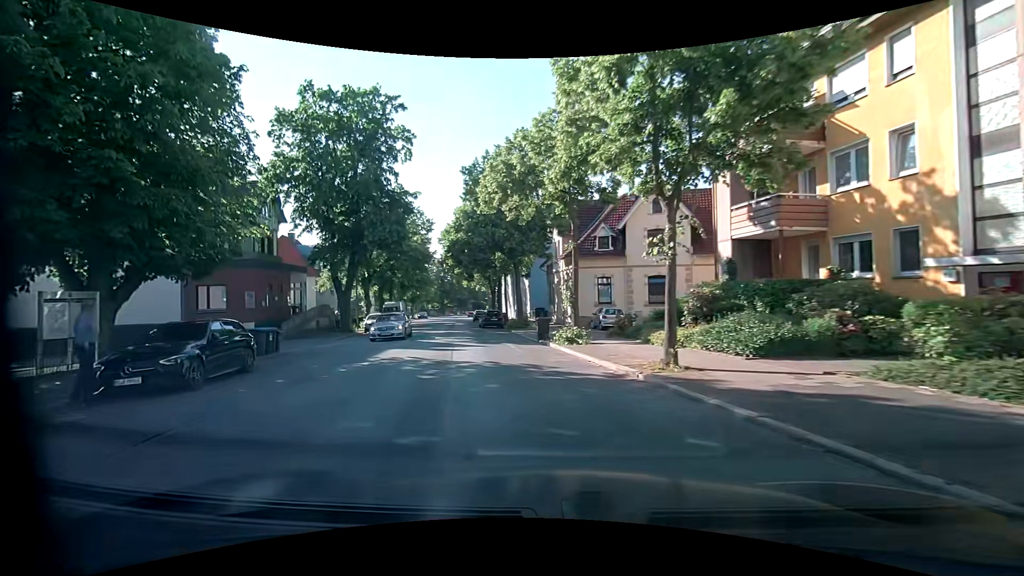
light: Day
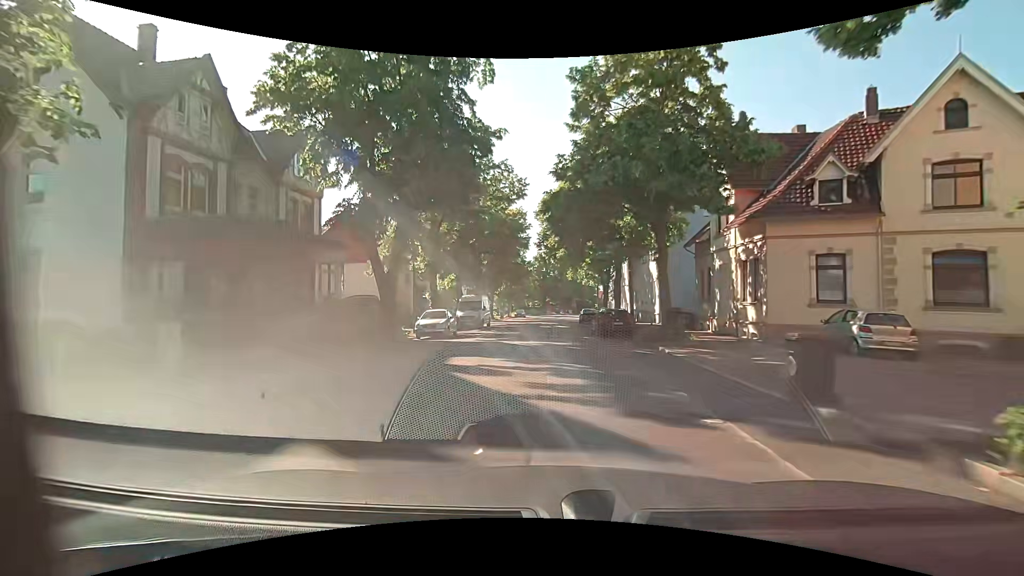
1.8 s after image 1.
(-2.3, +14.7) m; -12°
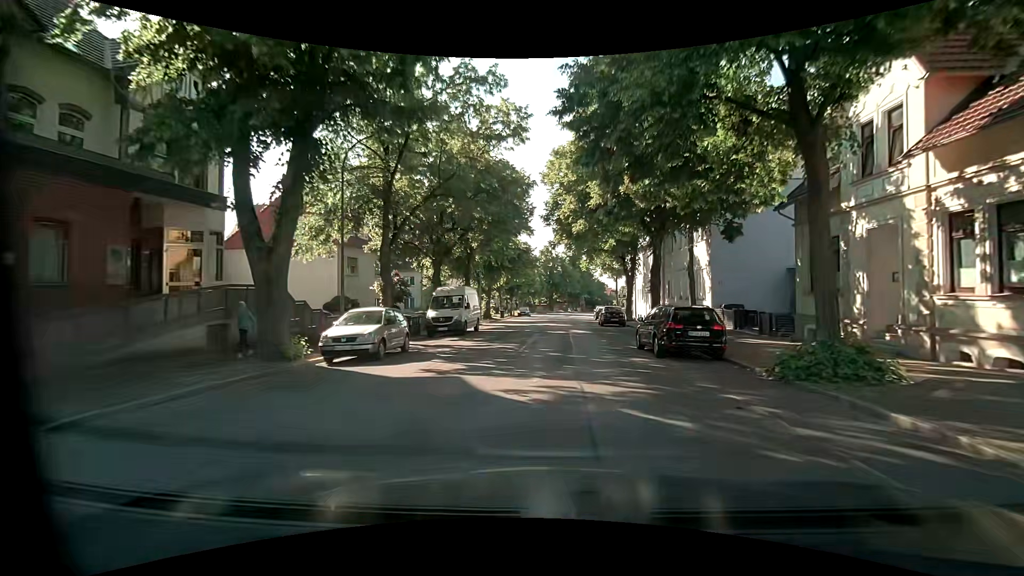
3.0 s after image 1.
(-0.4, +11.6) m; -1°
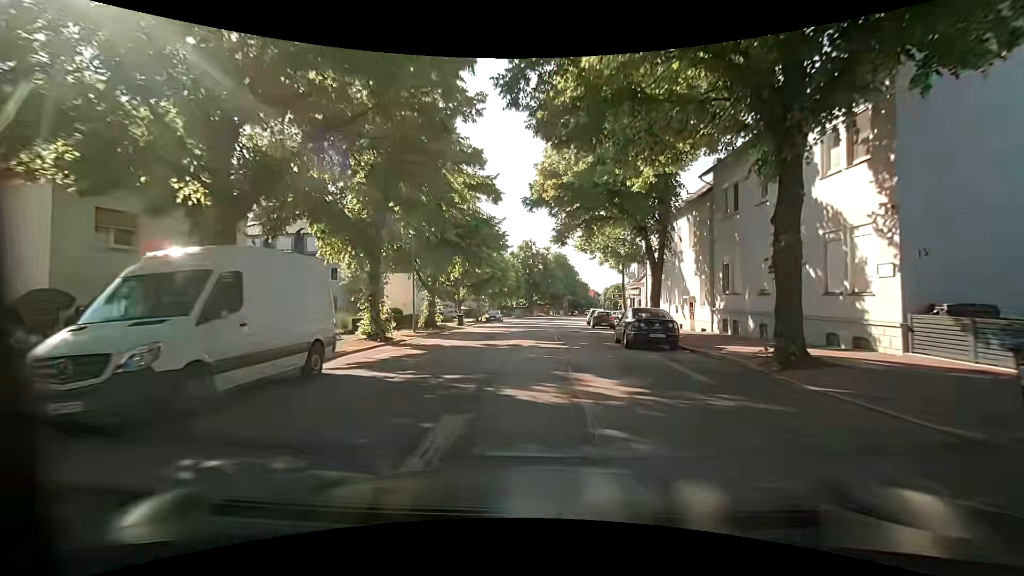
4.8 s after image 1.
(+0.5, +18.7) m; +1°
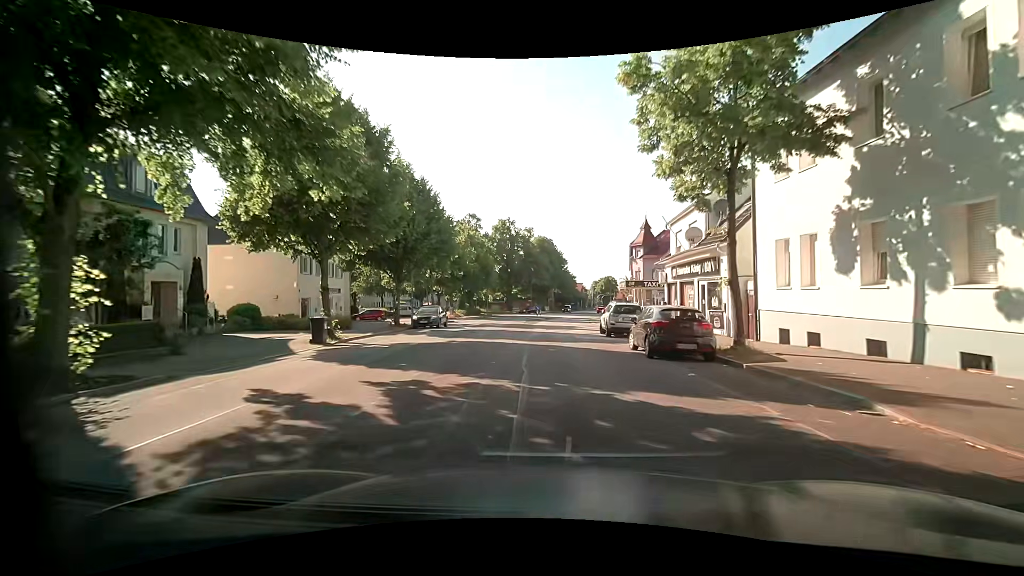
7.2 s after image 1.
(+0.8, +26.5) m; +2°
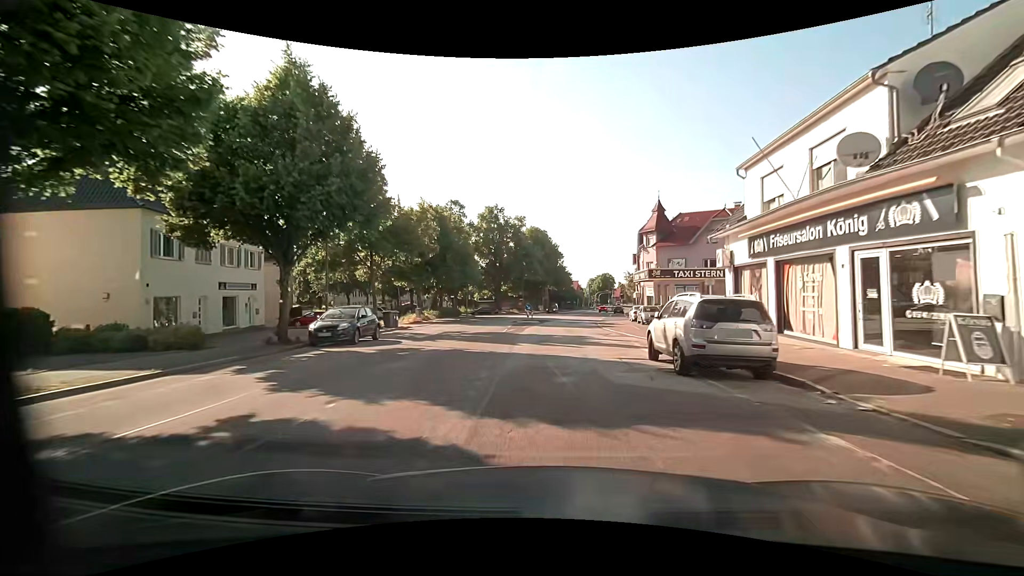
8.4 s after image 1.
(+0.1, +13.6) m; 0°
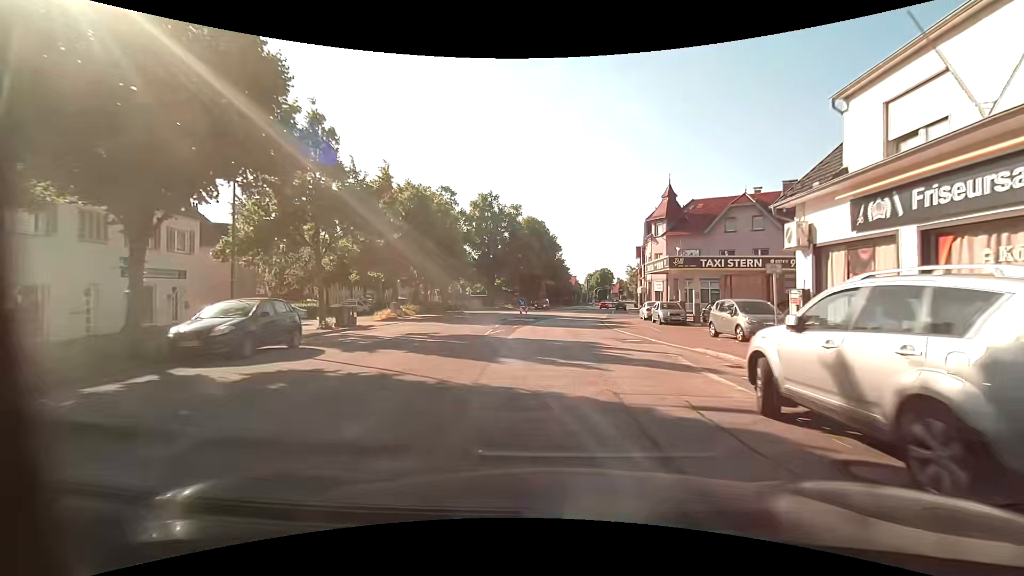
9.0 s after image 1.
(+0.1, +6.9) m; +1°
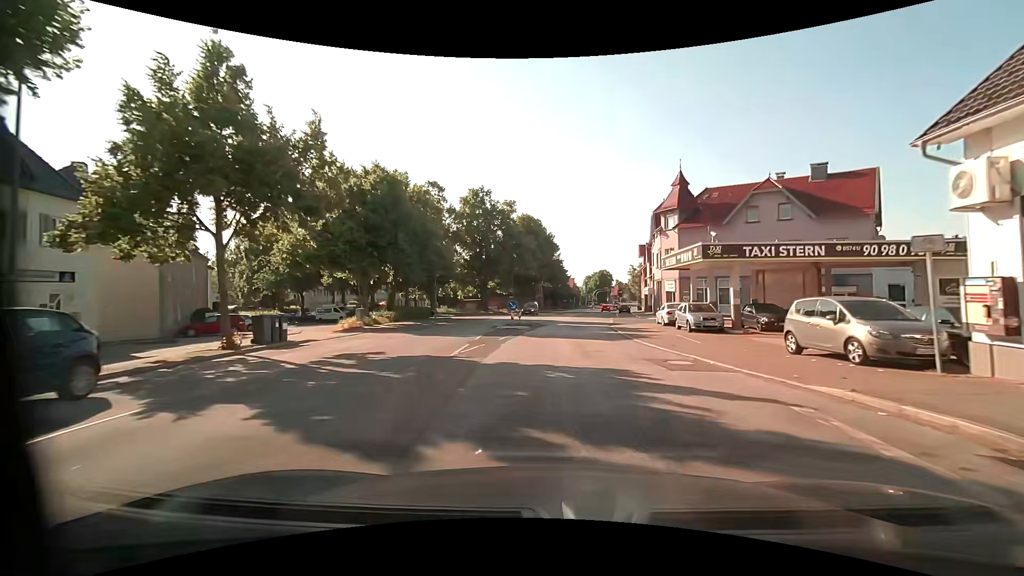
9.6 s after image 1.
(+0.1, +6.9) m; 0°
